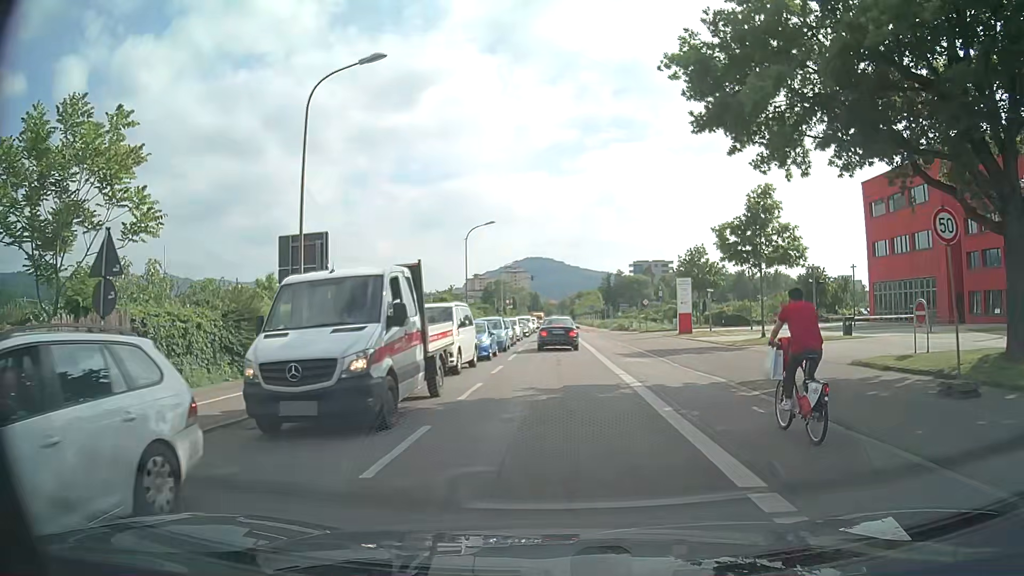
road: secondary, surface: asphalt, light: Day
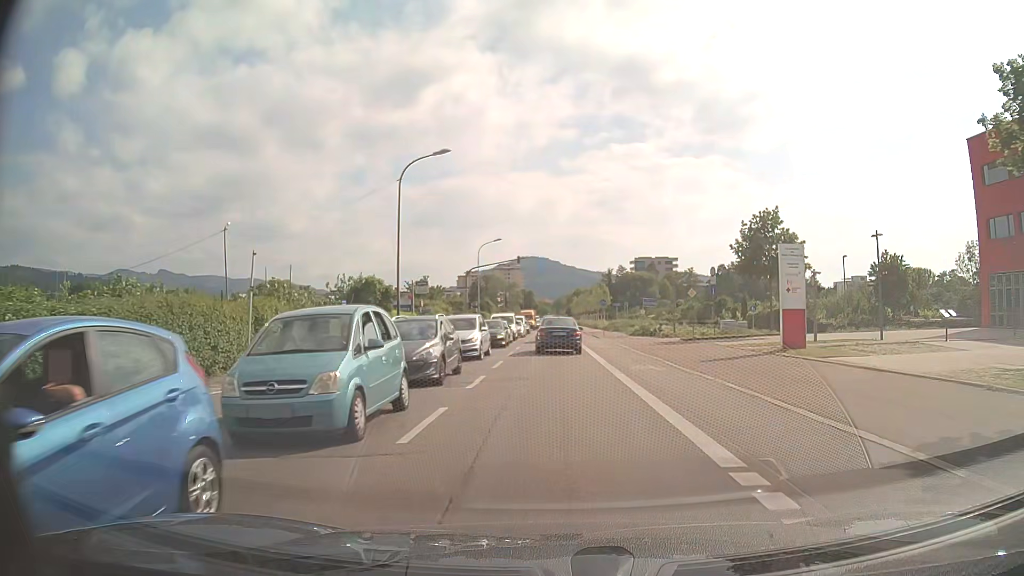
(+0.1, +22.9) m; +1°
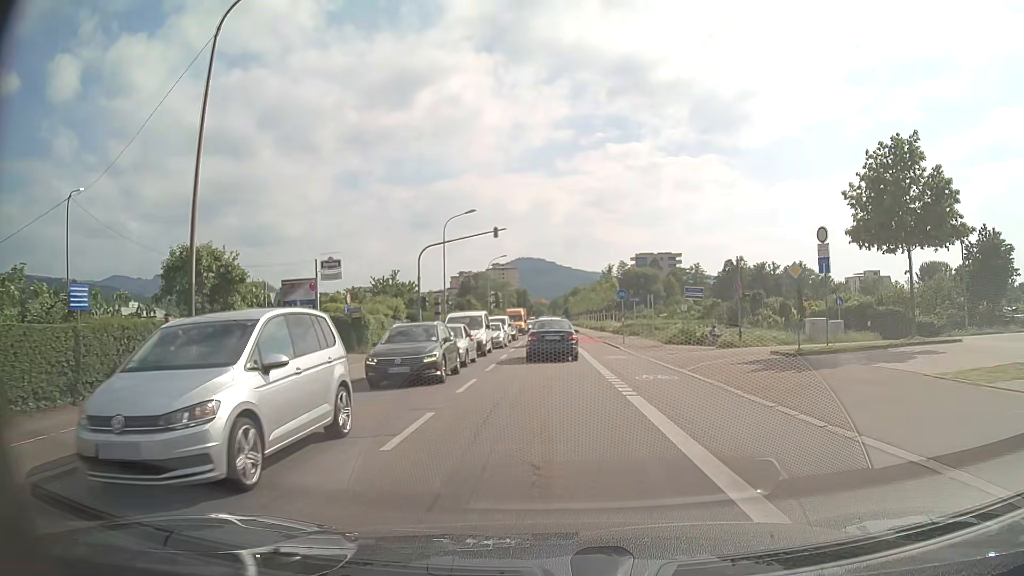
(+0.1, +18.0) m; +1°
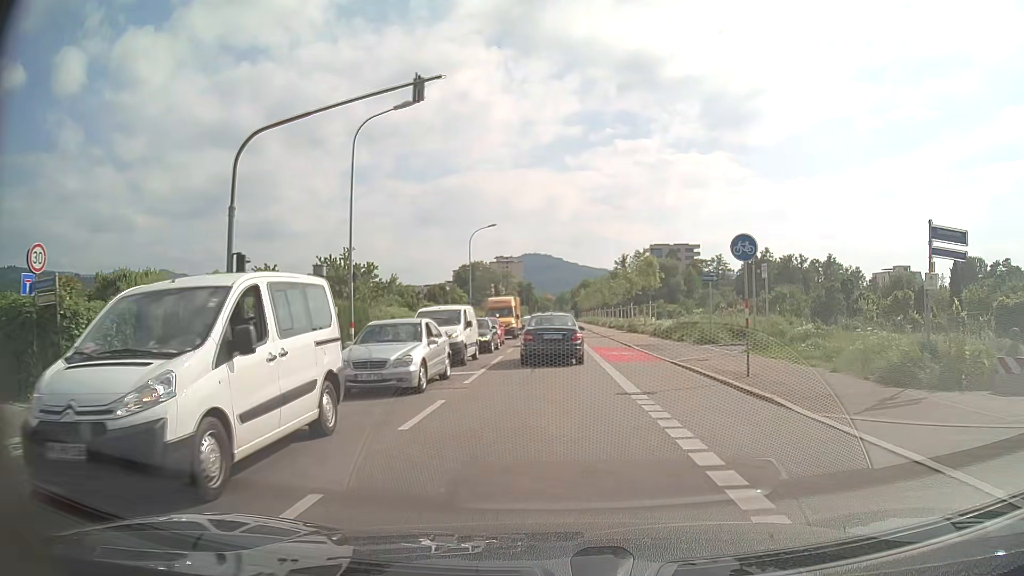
(-0.3, +23.1) m; -1°
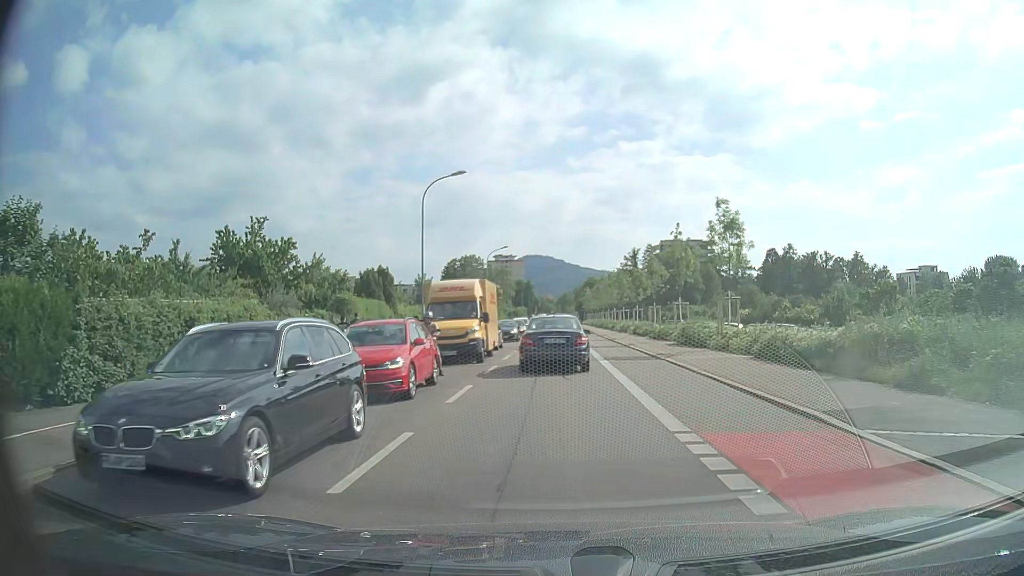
(-0.1, +21.5) m; 0°
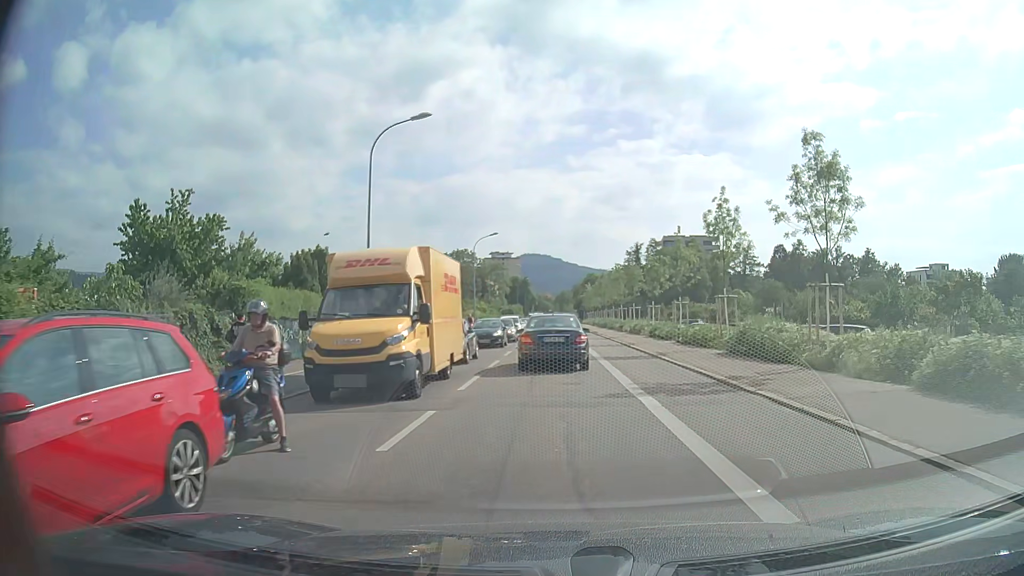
(0.0, +10.2) m; 0°
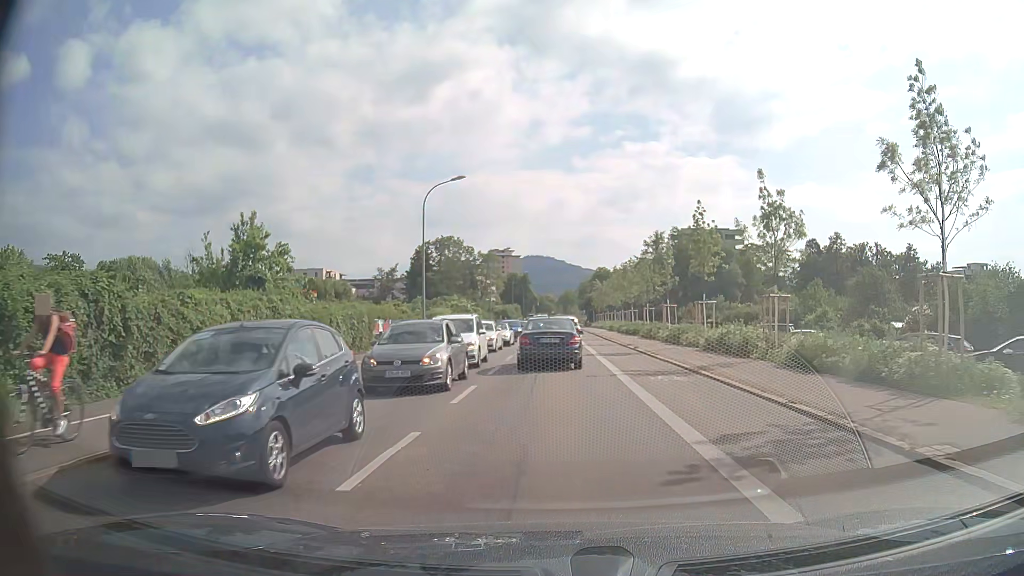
(-0.1, +25.7) m; 0°
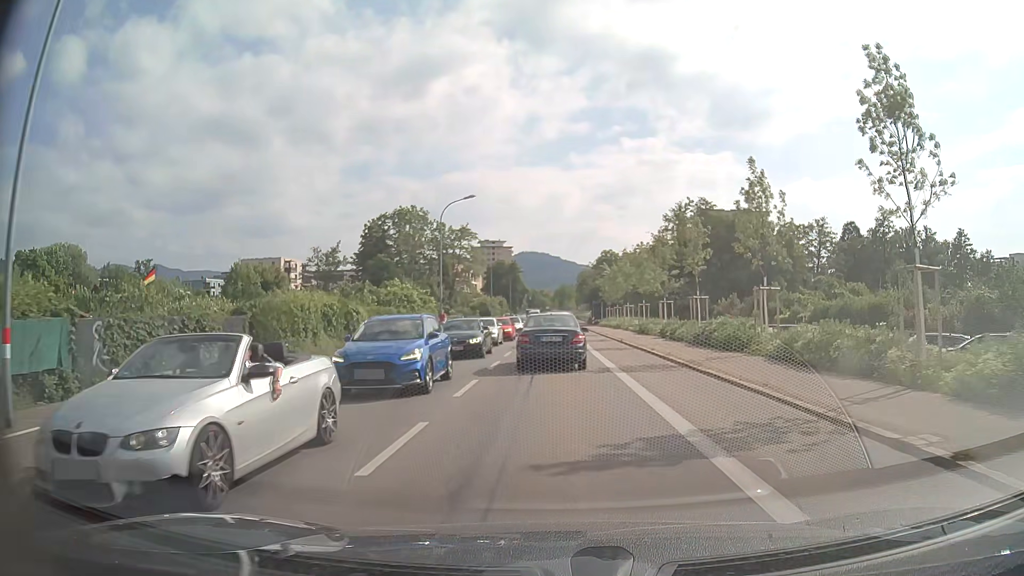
(+0.1, +29.6) m; 0°
(0, +10) (0, +20) (0, +30) (0, +40) (0, +50) (0, +60) (0, +70) (0, +80) (0, +90) (0, +100) m
